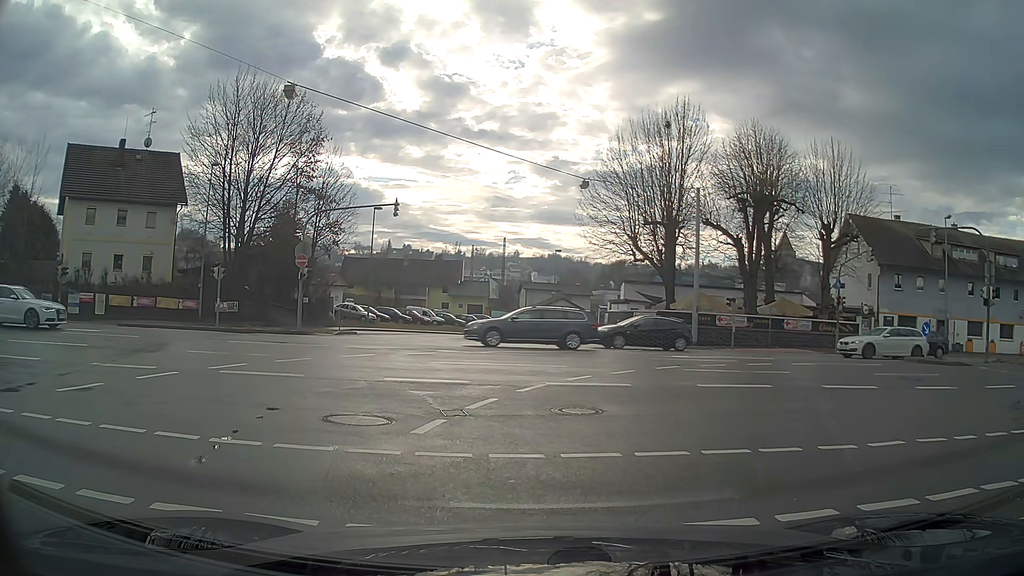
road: tertiary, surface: asphalt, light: Day
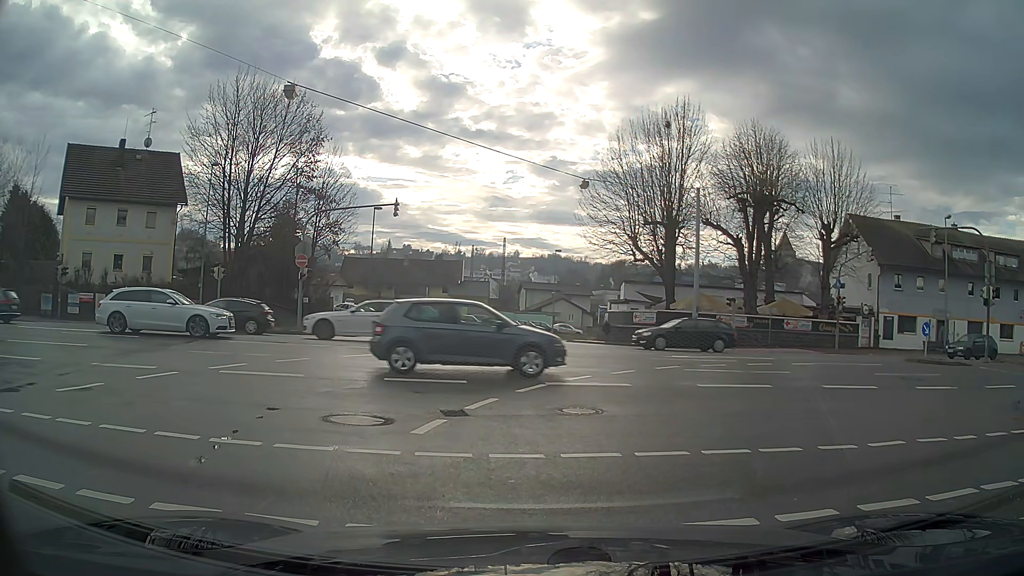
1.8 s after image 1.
(0.0, 0.0) m; 0°
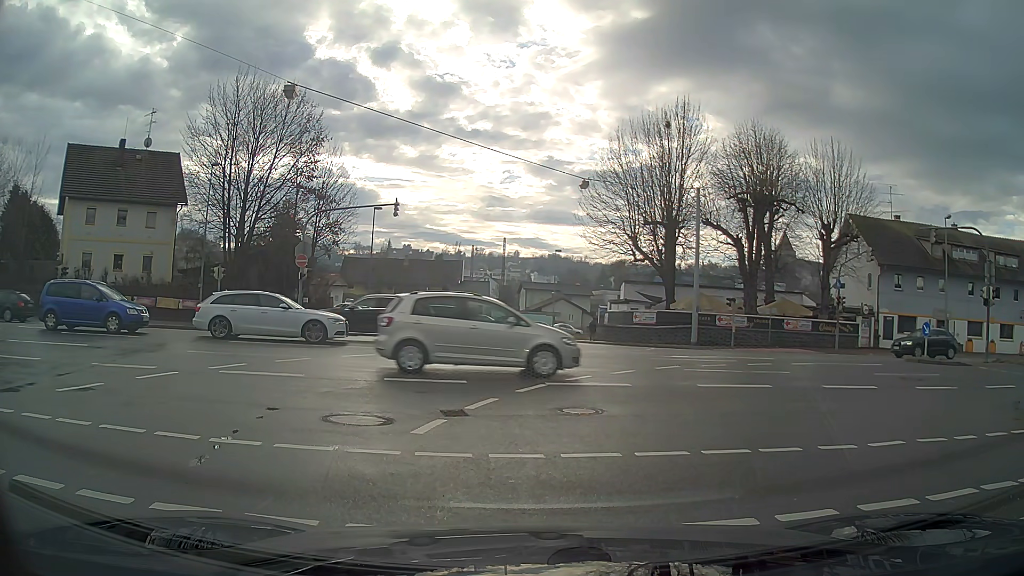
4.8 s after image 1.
(0.0, 0.0) m; 0°
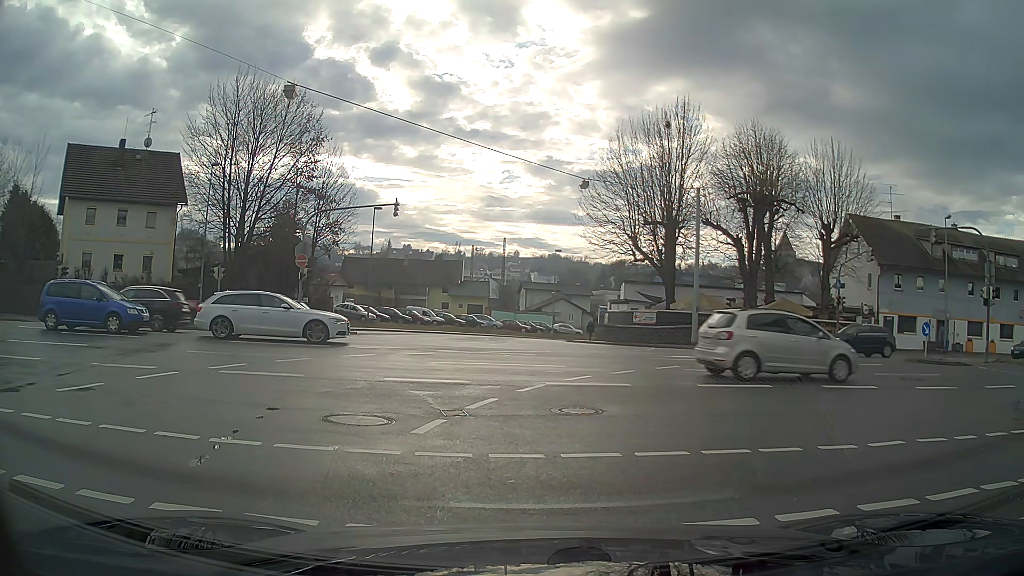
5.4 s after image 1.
(0.0, 0.0) m; 0°
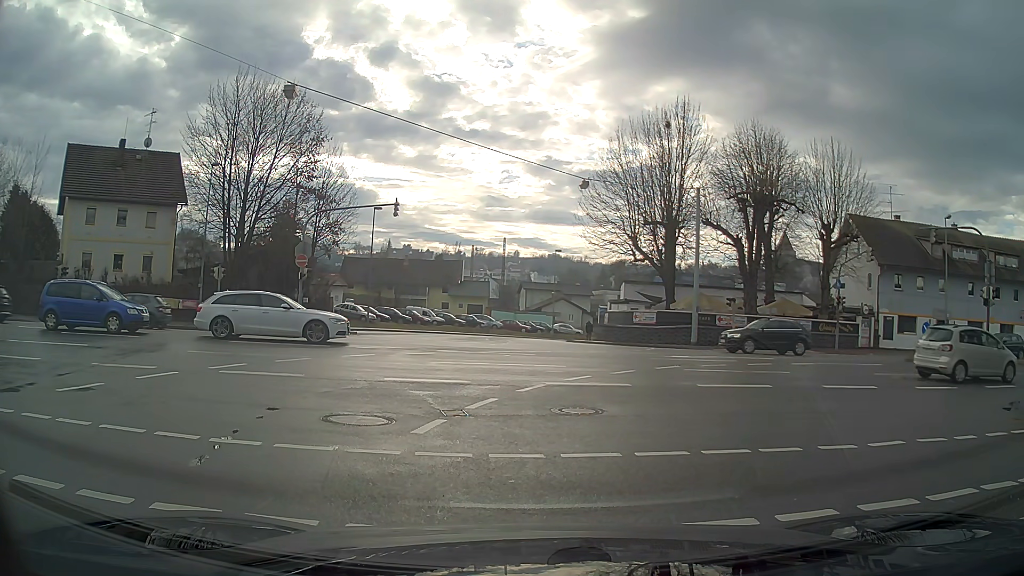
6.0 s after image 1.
(0.0, 0.0) m; 0°
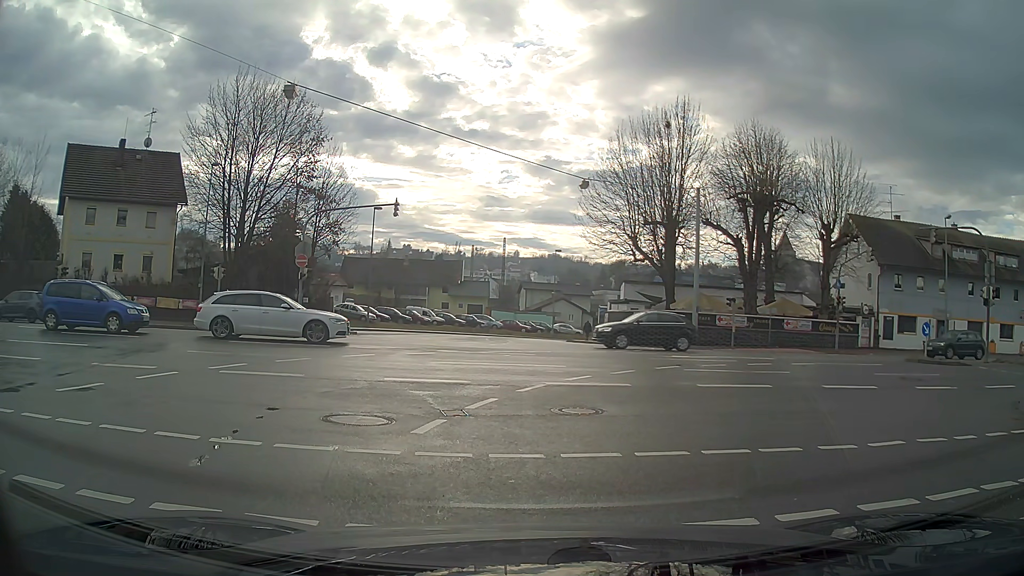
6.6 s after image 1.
(0.0, 0.0) m; 0°
